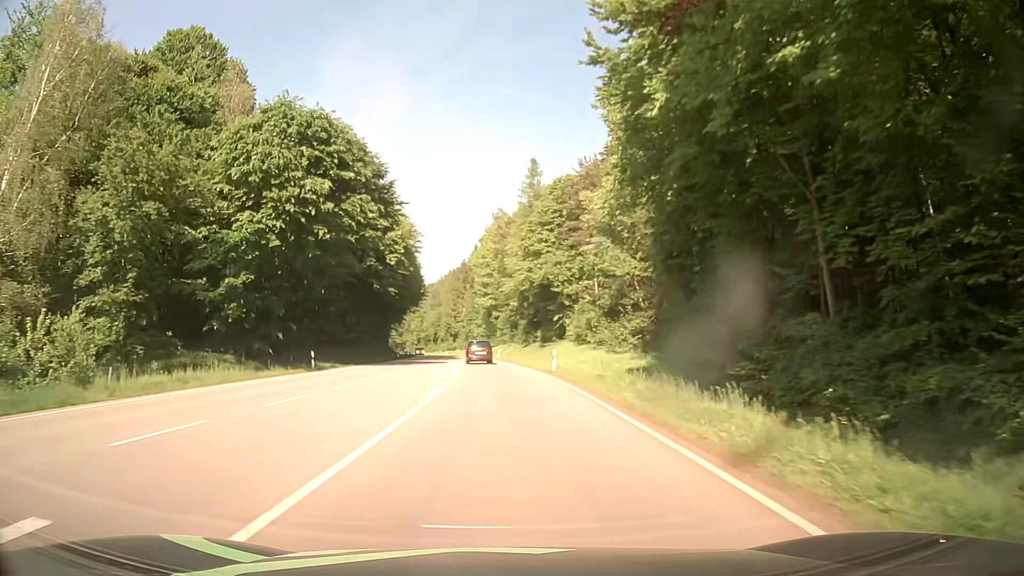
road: secondary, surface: asphalt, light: Day
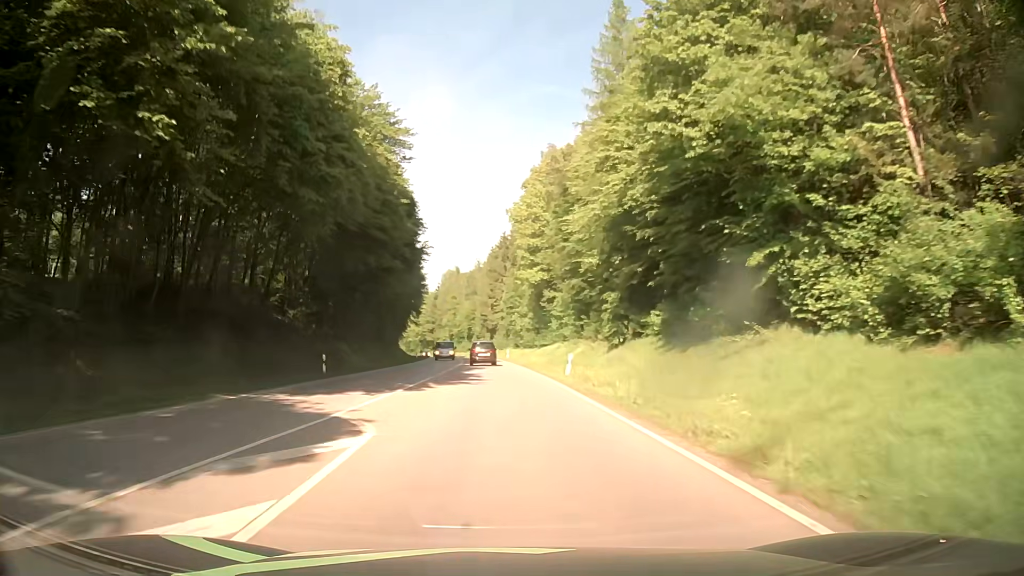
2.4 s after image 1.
(-1.4, +43.9) m; -4°
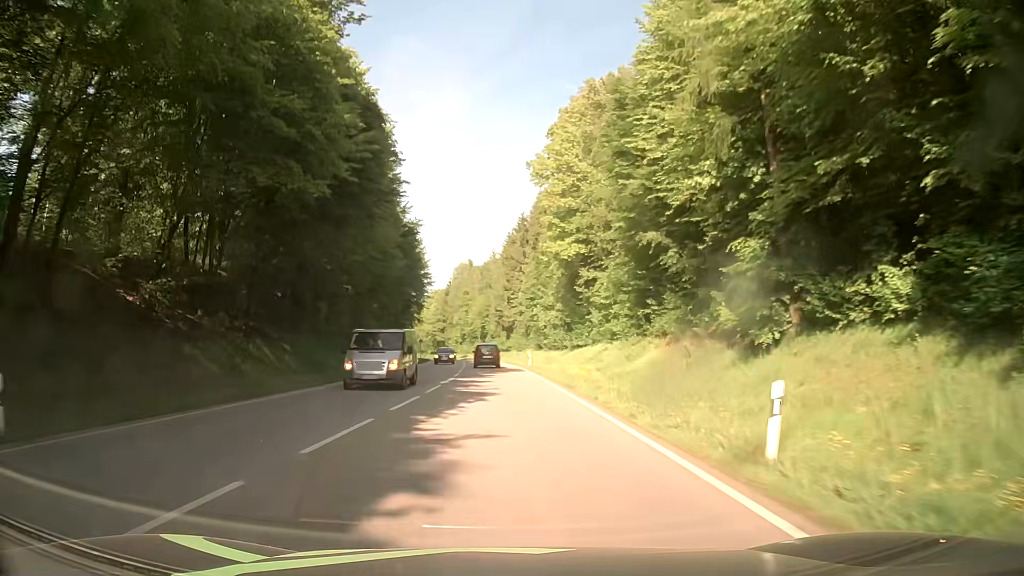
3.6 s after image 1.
(-0.3, +22.2) m; -2°
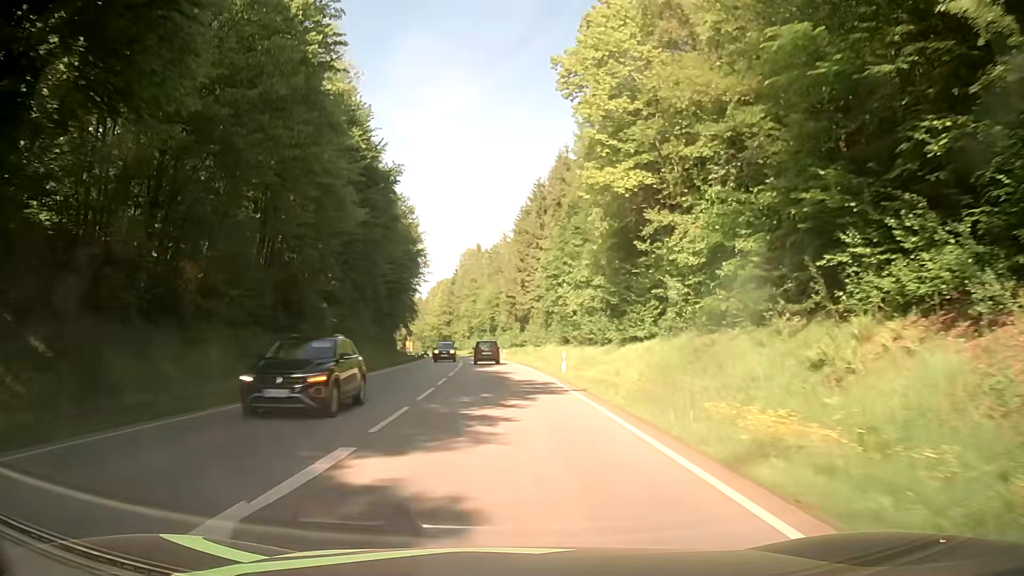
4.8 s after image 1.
(0.0, +22.2) m; -1°
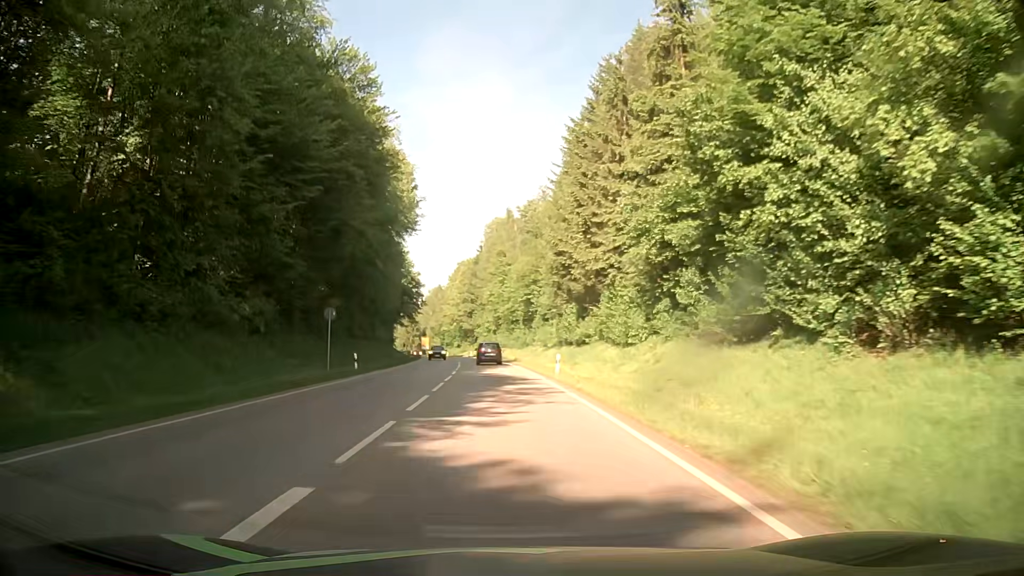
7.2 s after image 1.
(-0.8, +44.6) m; -2°
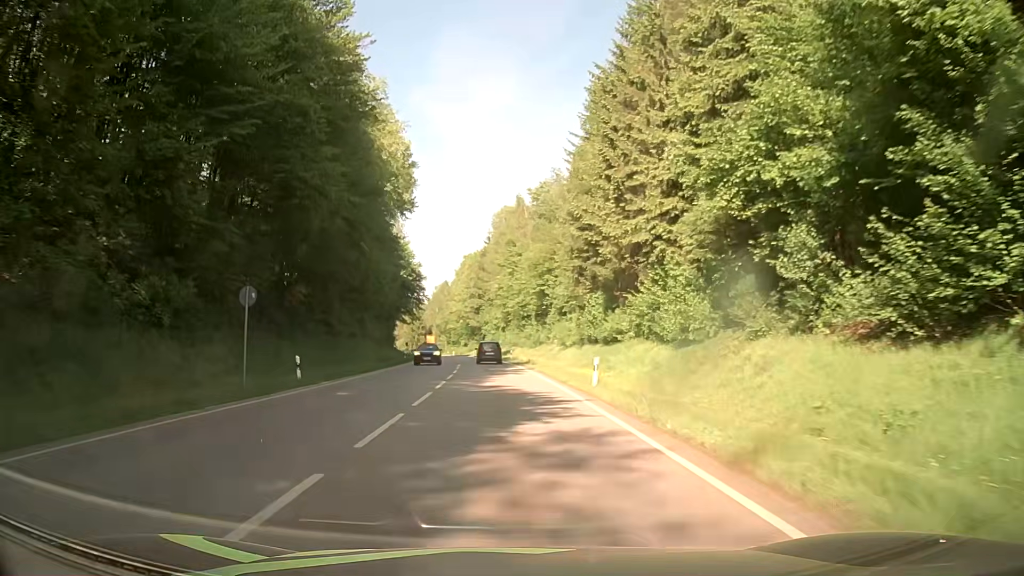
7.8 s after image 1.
(-0.1, +11.2) m; -1°
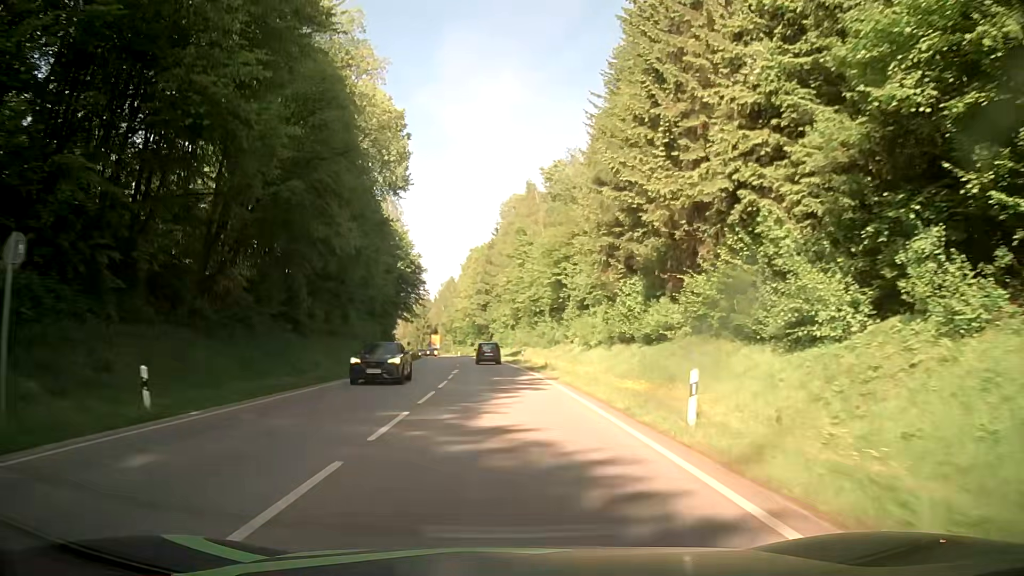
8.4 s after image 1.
(-0.1, +11.2) m; -1°
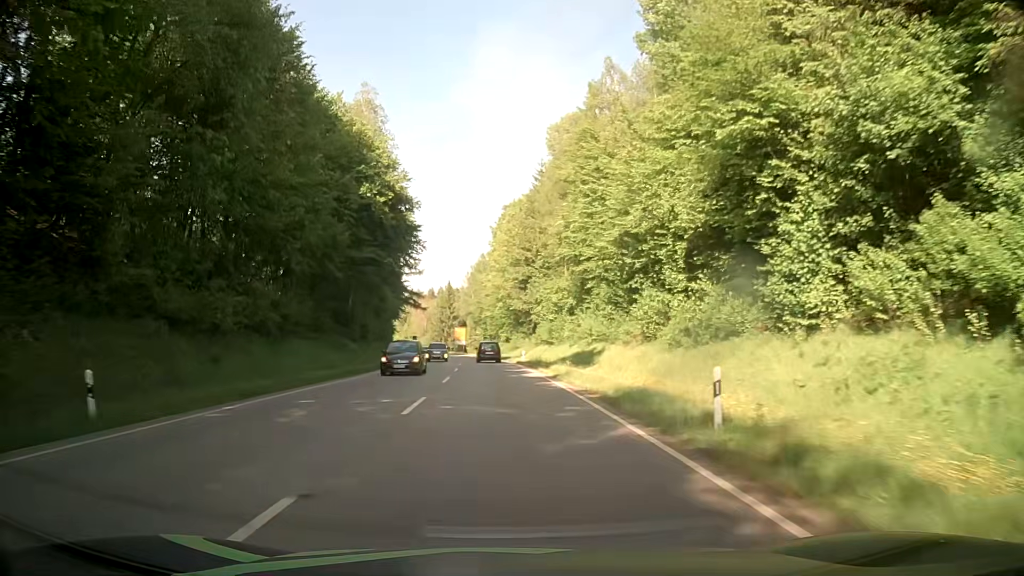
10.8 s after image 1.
(-1.1, +44.7) m; -3°
(0, +10) (0, +20) (-1, +30) (-1, +40) (-2, +50) (-2, +60) (-3, +70) (-4, +80) (-5, +90) (-6, +100) m
